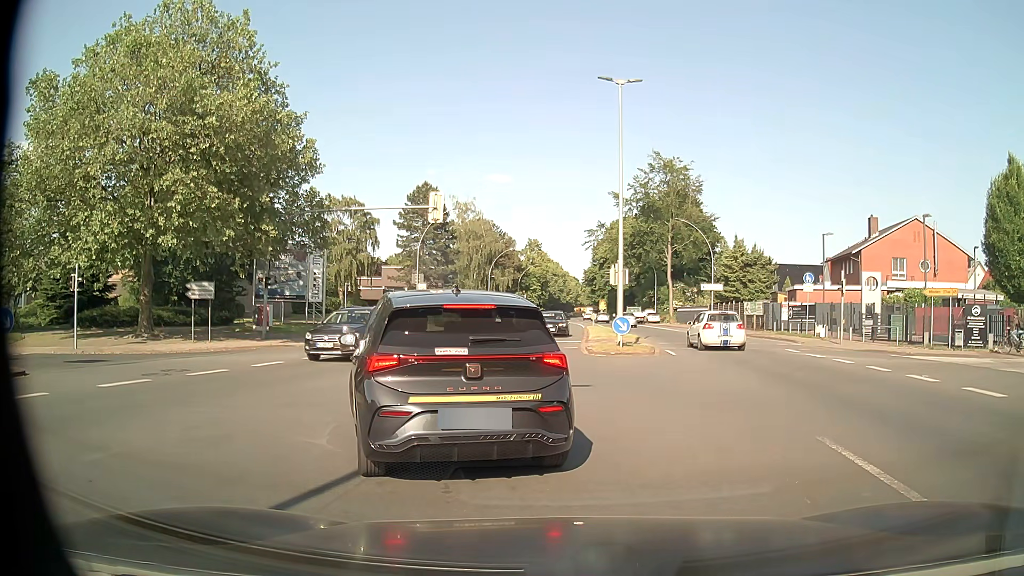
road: primary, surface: asphalt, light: Day
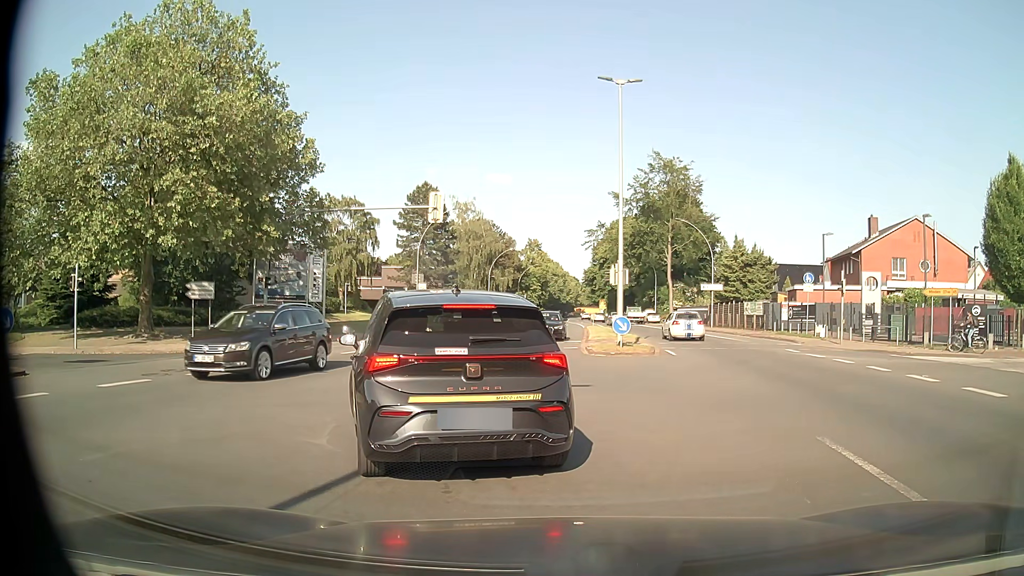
(0.0, 0.0) m; 0°
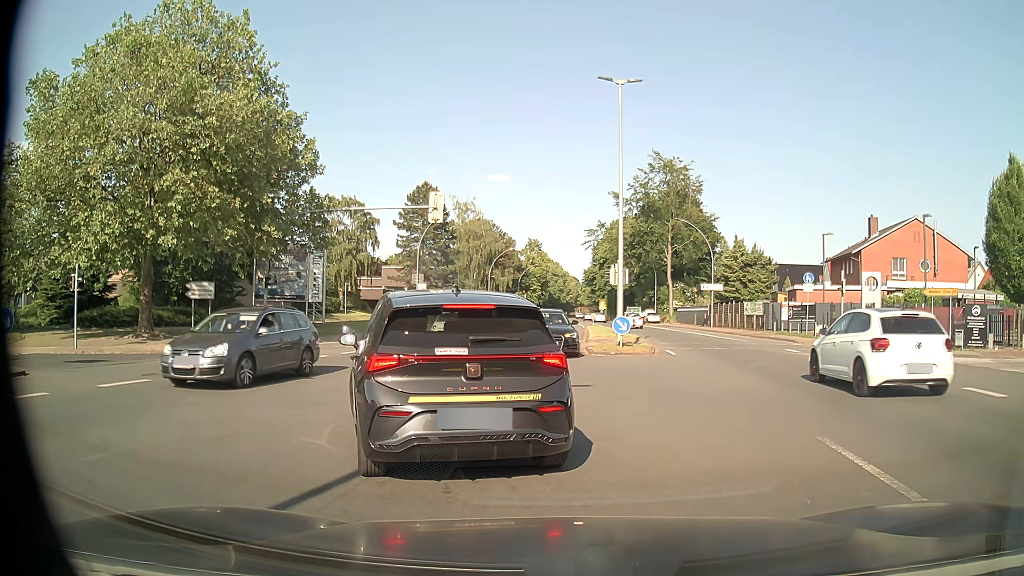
(0.0, 0.0) m; 0°
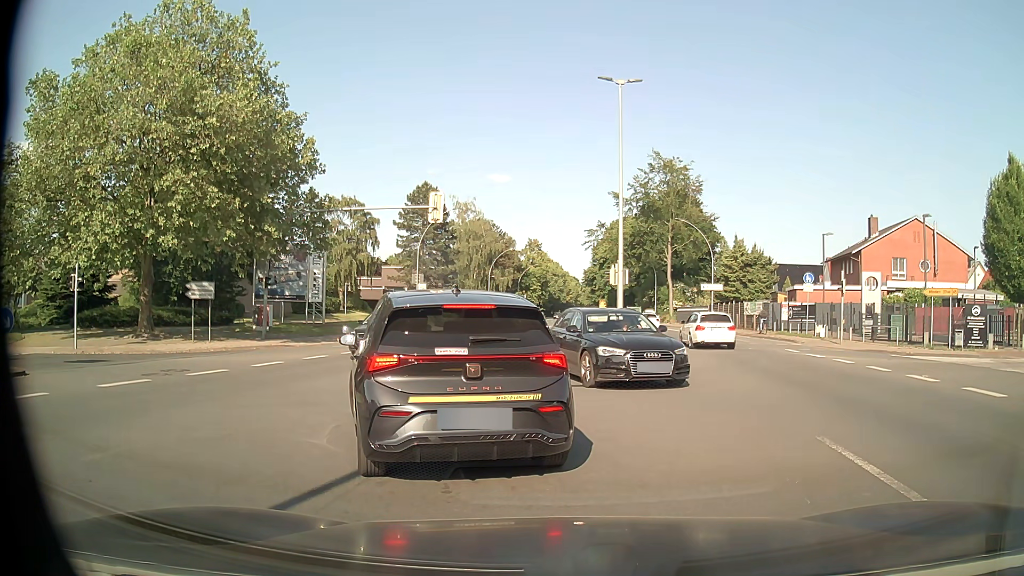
(0.0, 0.0) m; 0°
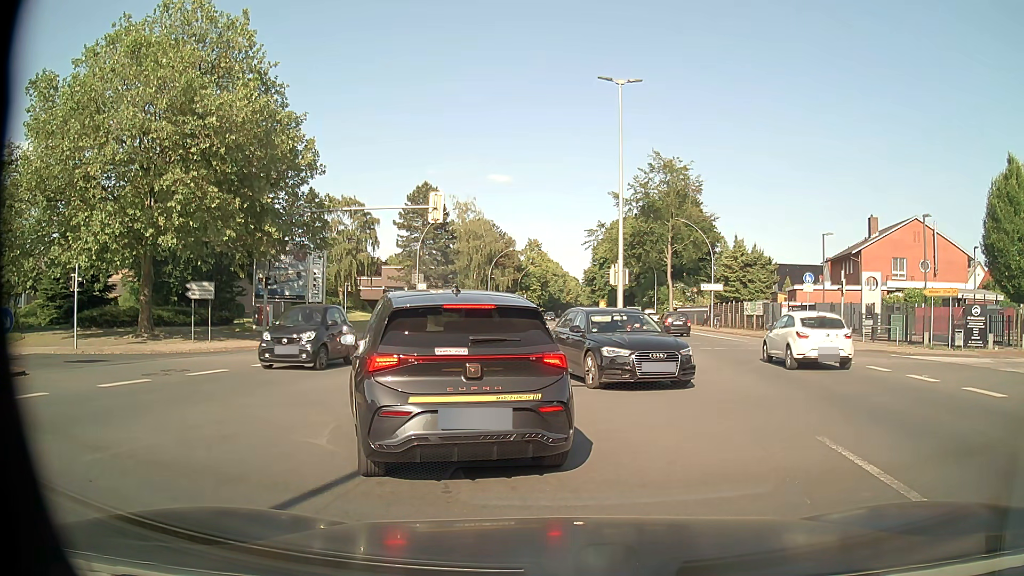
(0.0, 0.0) m; 0°
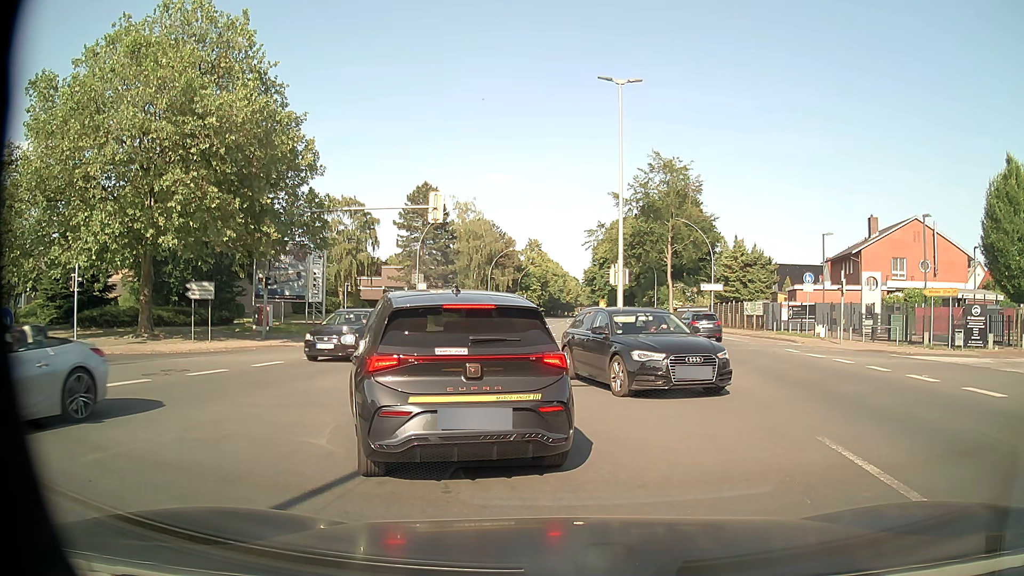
(0.0, 0.0) m; 0°
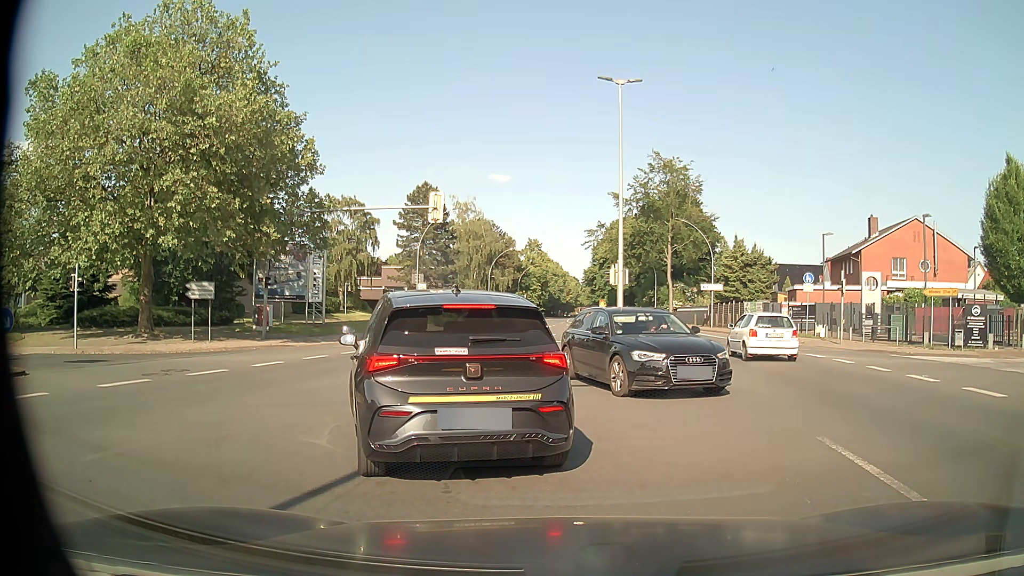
(0.0, 0.0) m; 0°
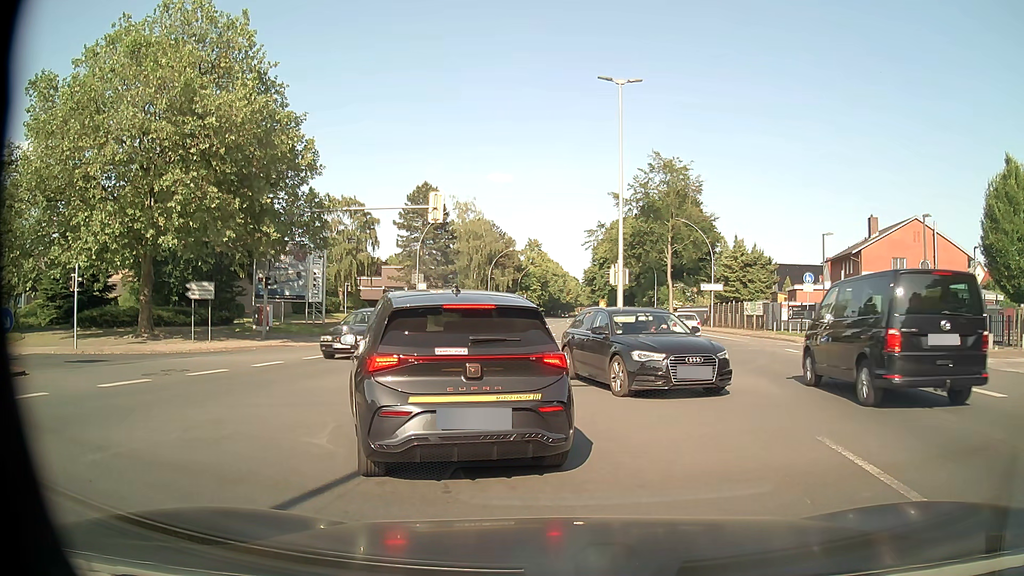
(0.0, 0.0) m; 0°
(-2, +10) (-10, +15) (-20, +17) (-30, +16) (-40, +15) (-50, +14) (-60, +13) (-70, +12) (-80, +11) (-90, +10) m
